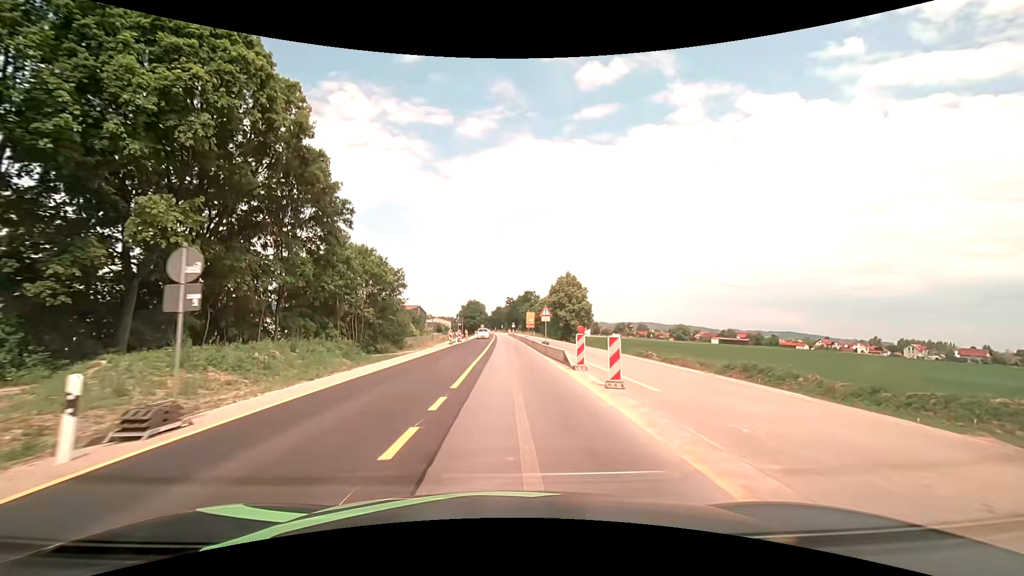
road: motorway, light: Day
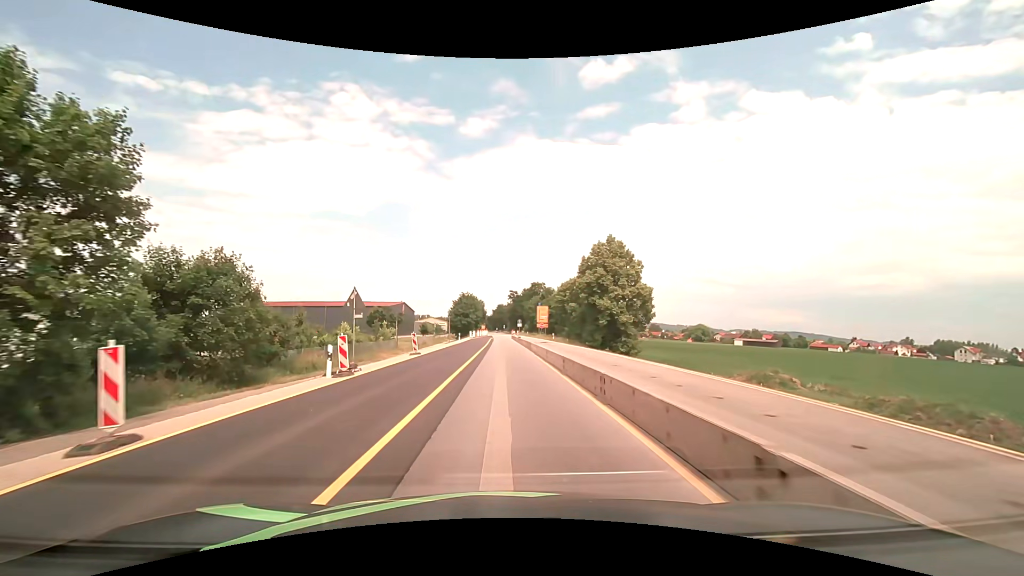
(0.0, +40.4) m; 0°
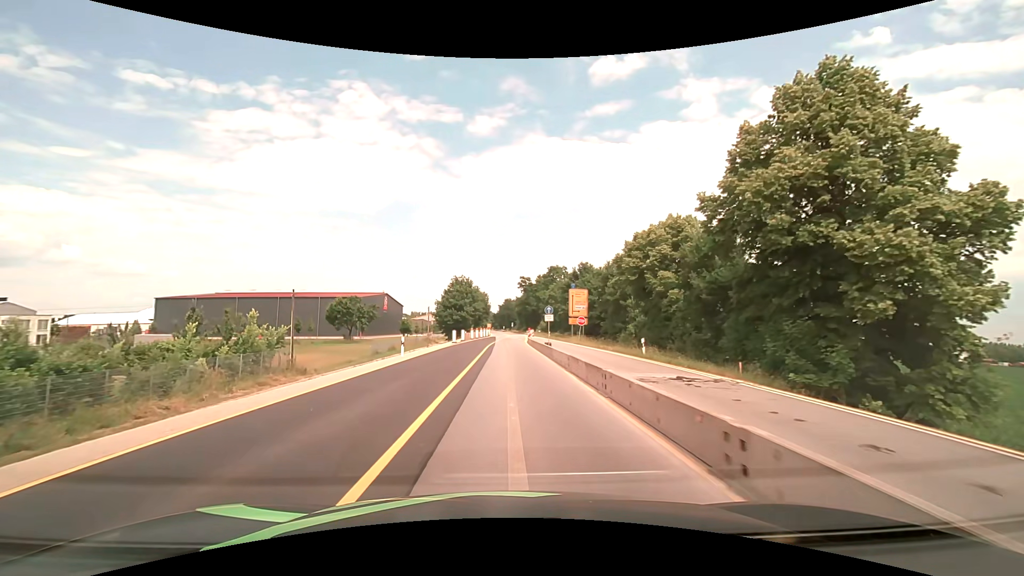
(-0.6, +41.0) m; -1°
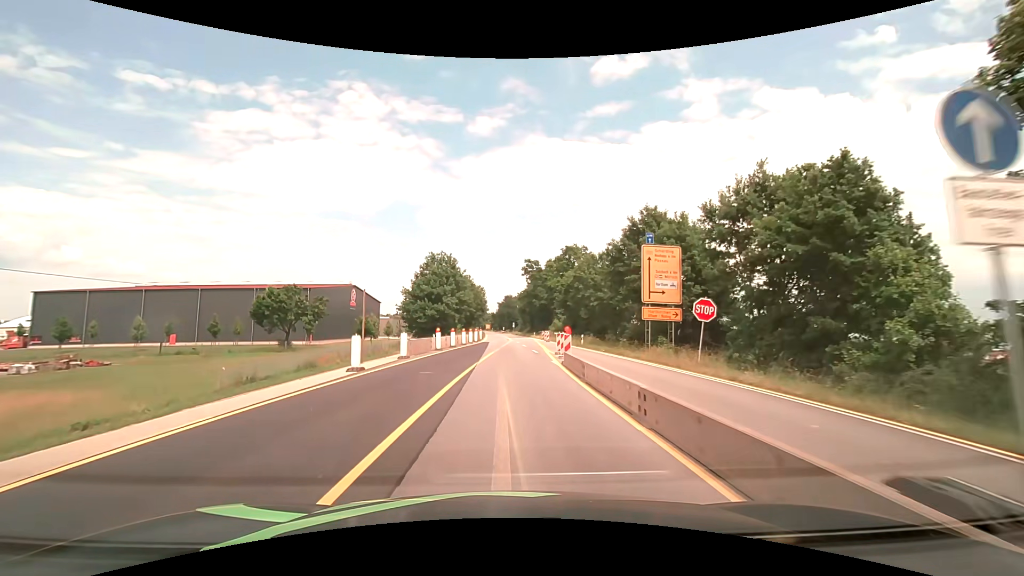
(0.0, +33.0) m; 0°
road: primary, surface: asphalt
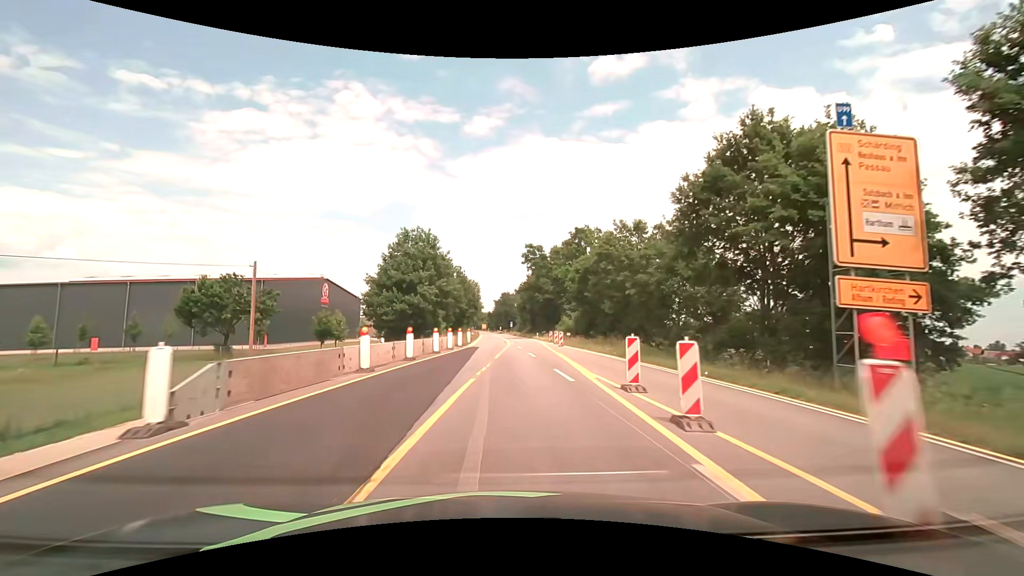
(0.0, +17.0) m; 0°
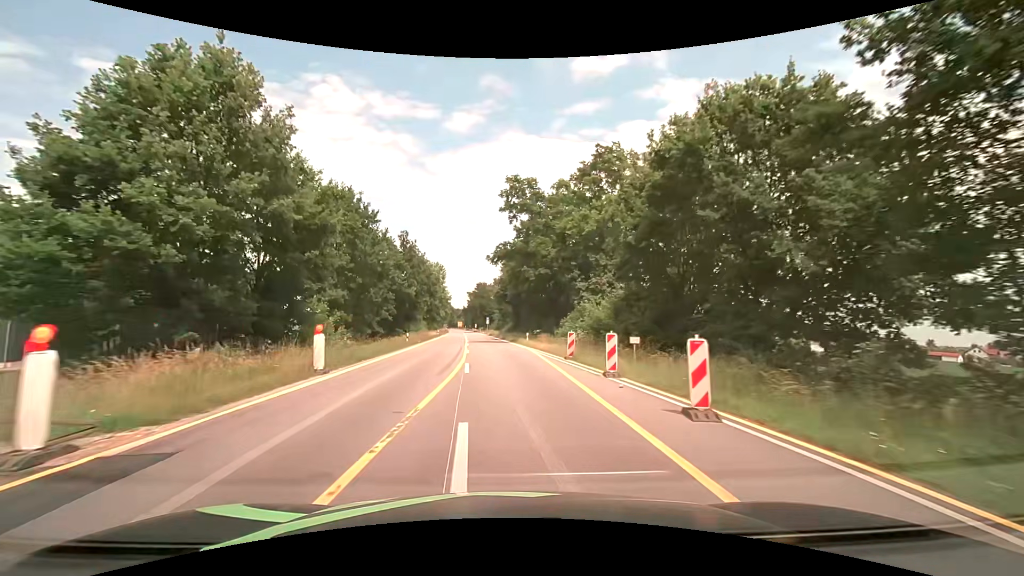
(+1.1, +34.4) m; +2°
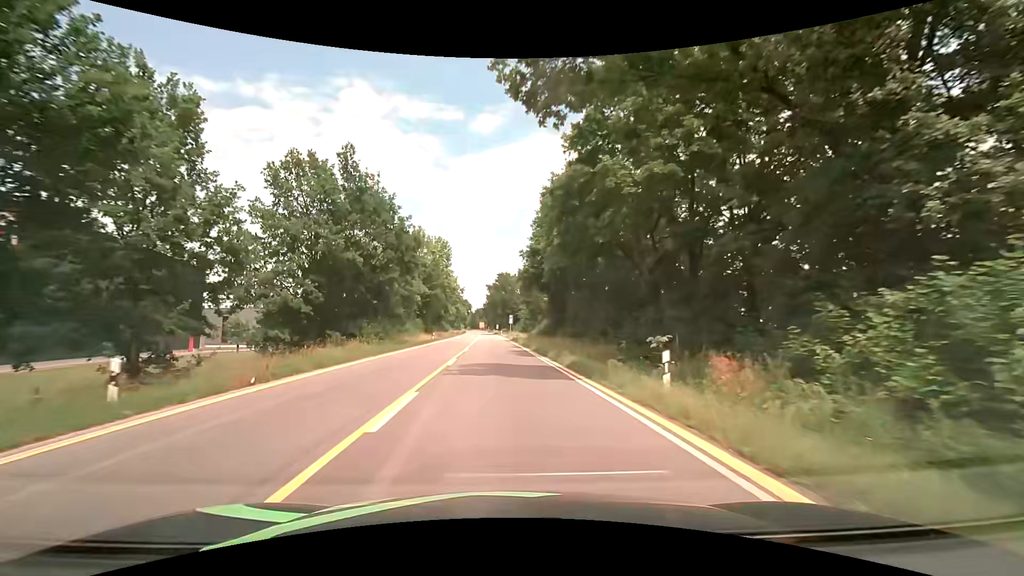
(-0.7, +32.6) m; -3°
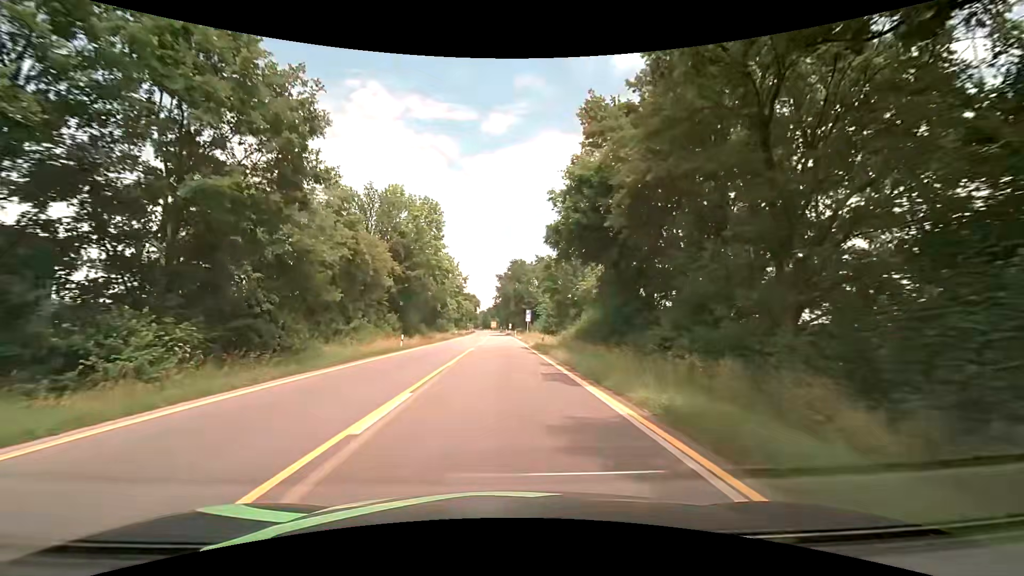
(-0.3, +24.3) m; -1°
(0, +10) (0, +20) (0, +30) (0, +40) (0, +50) (0, +60) (-1, +70) (-1, +80) (-1, +90) (-1, +100) m
